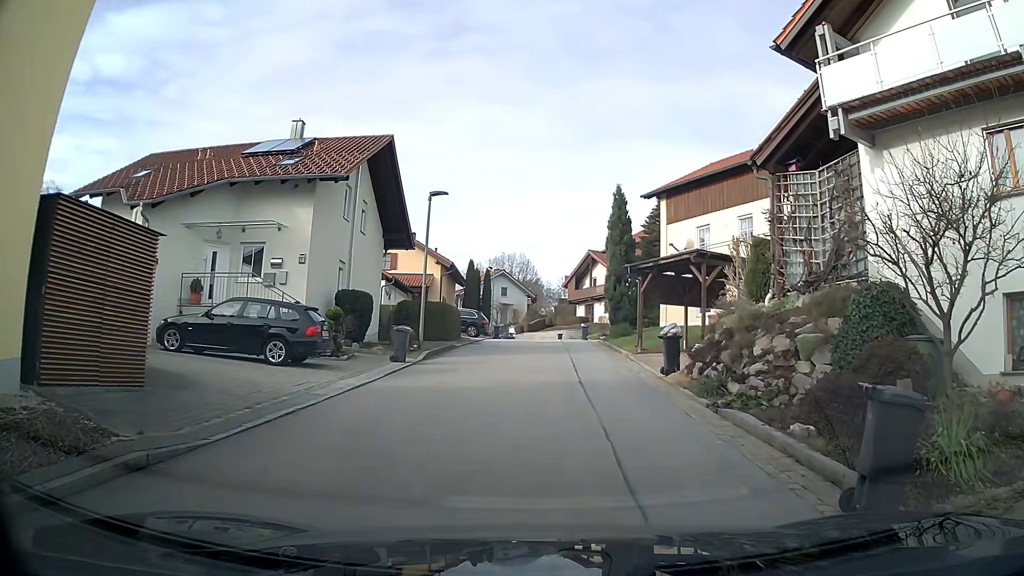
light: Day
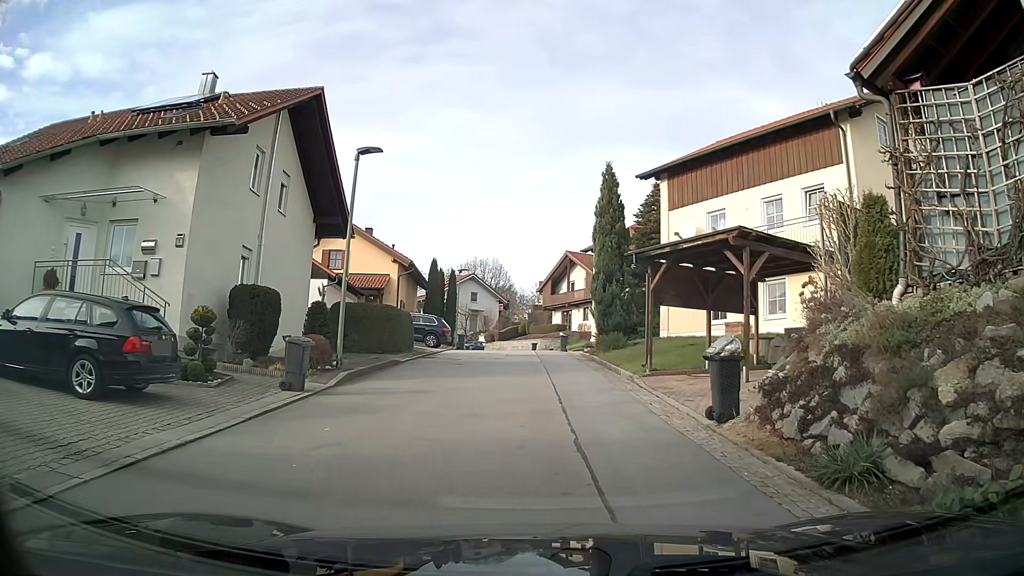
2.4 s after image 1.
(+0.1, +6.3) m; +2°
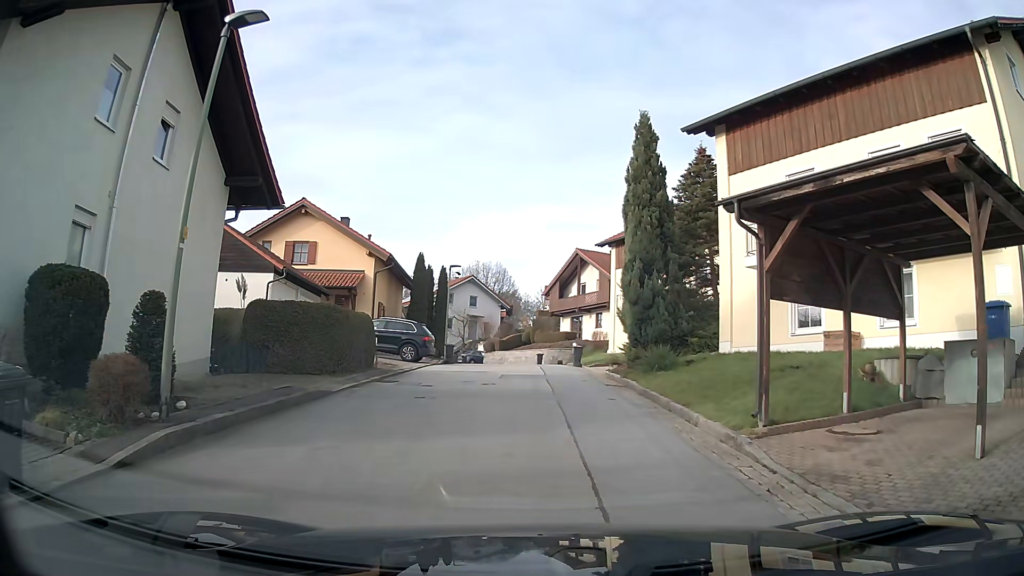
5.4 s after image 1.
(0.0, +7.6) m; 0°
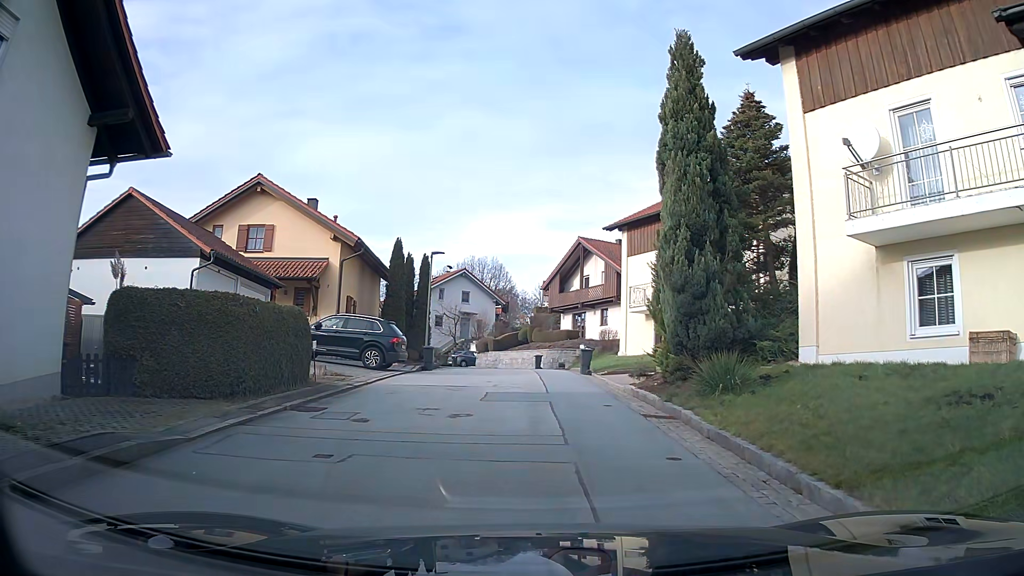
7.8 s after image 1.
(0.0, +5.8) m; 0°
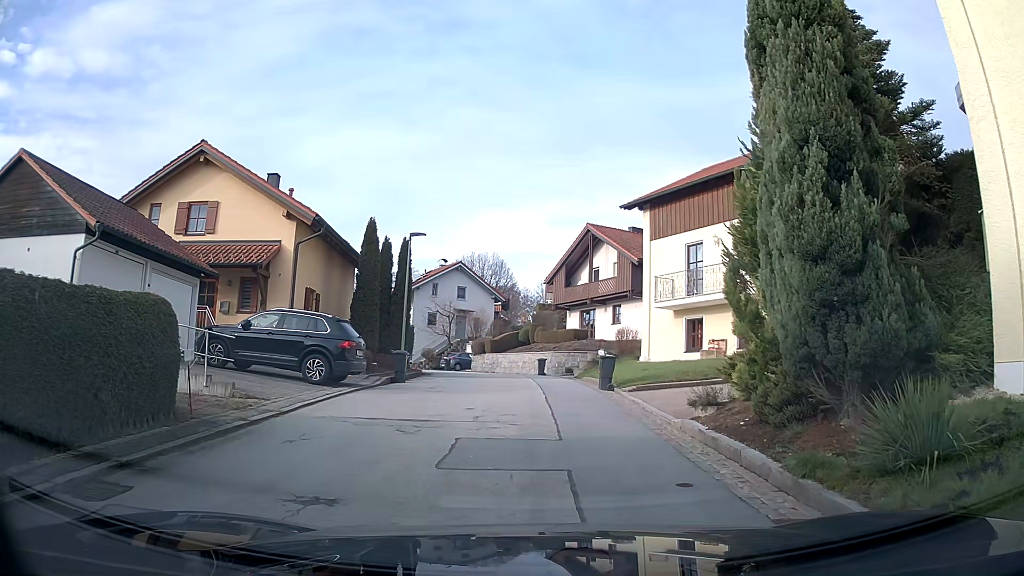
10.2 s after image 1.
(0.0, +5.9) m; 0°
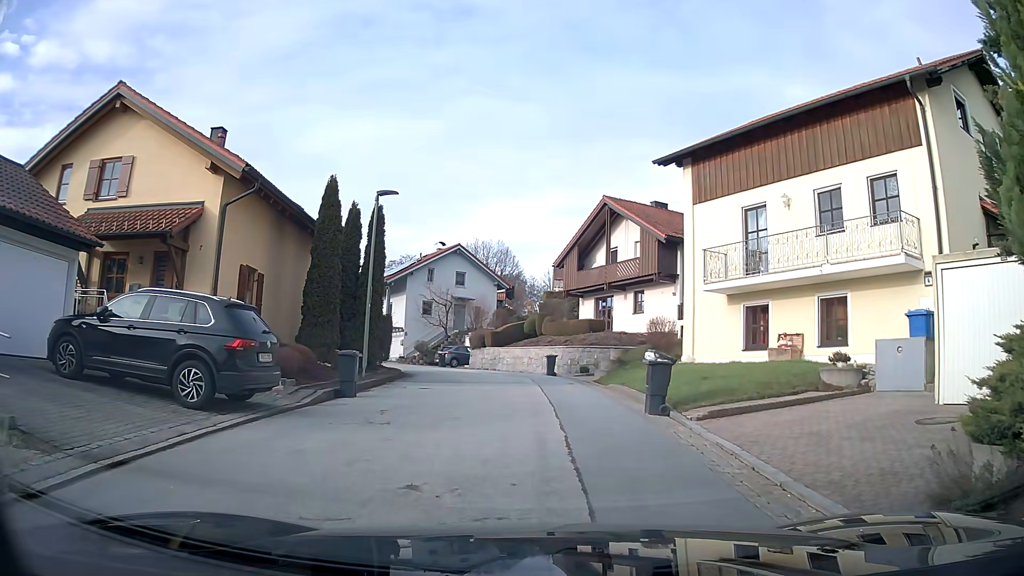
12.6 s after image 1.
(0.0, +6.3) m; -1°
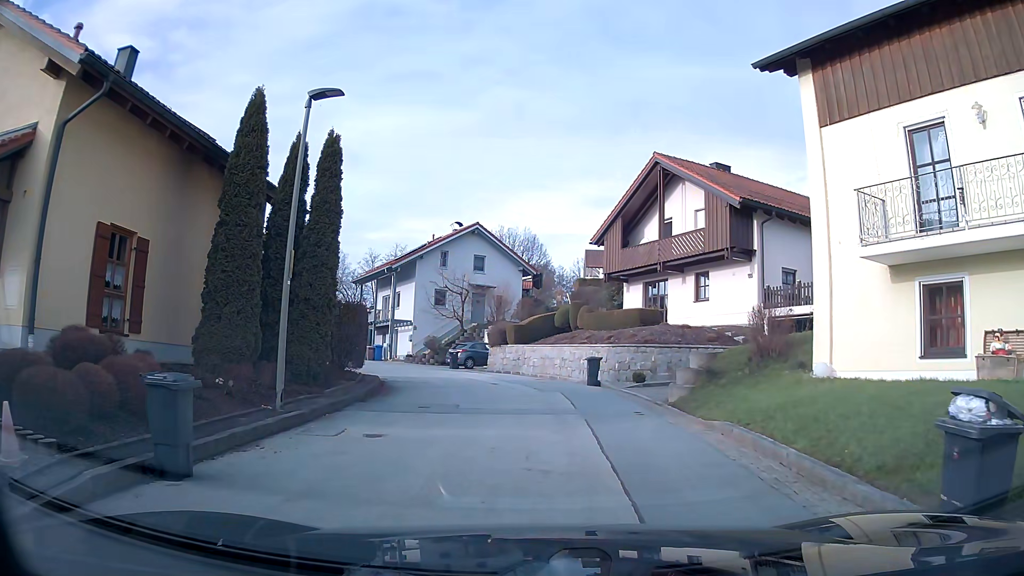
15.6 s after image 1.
(-0.2, +8.0) m; -2°
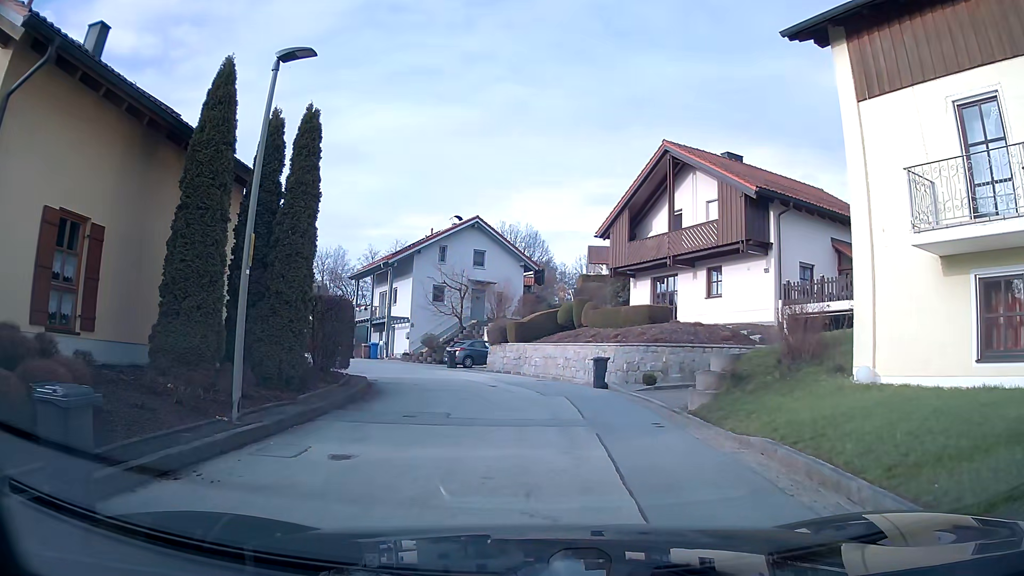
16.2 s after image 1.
(0.0, +1.7) m; 0°
